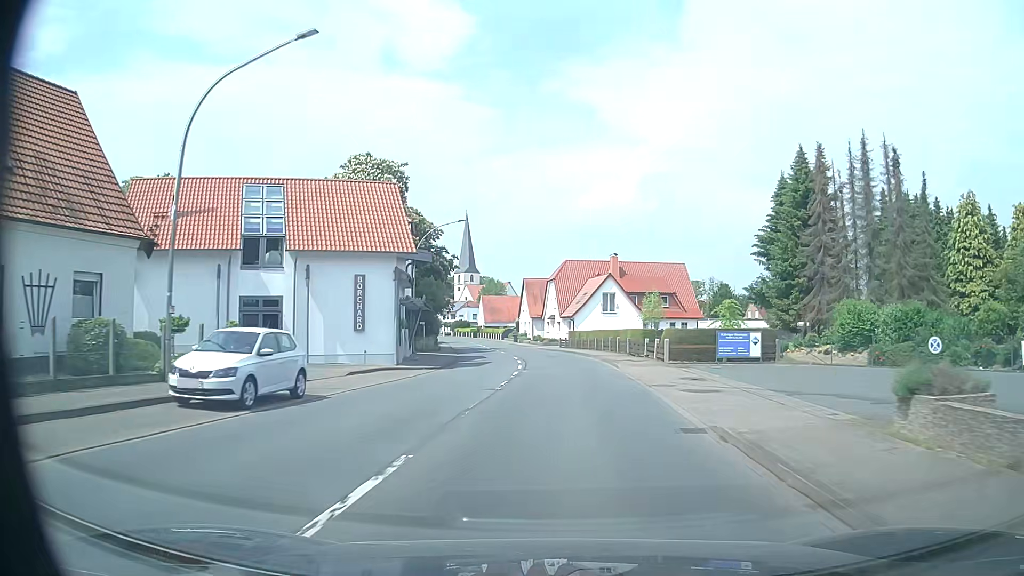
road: primary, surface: asphalt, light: Day
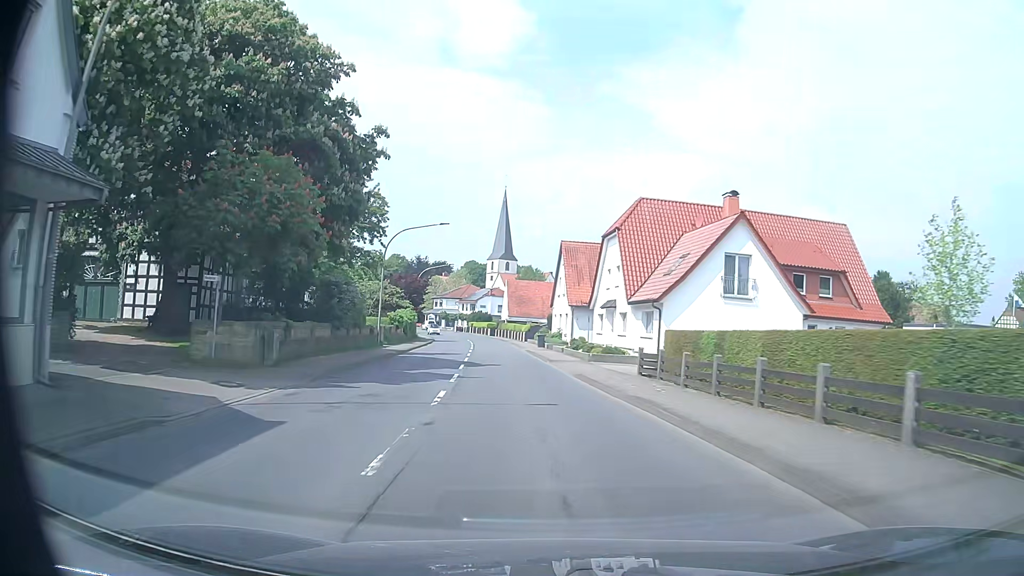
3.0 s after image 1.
(+0.2, +40.4) m; -3°
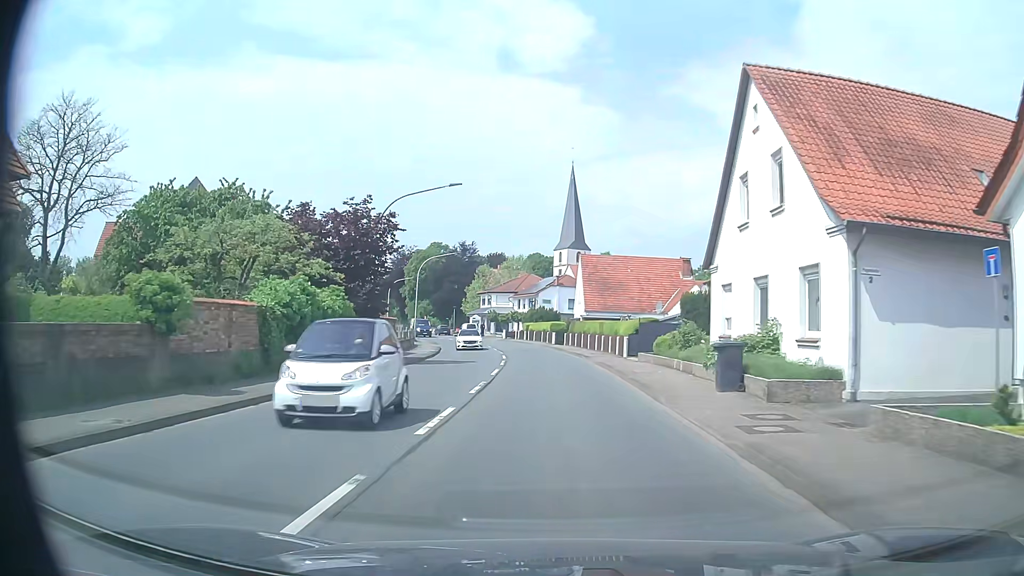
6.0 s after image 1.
(-2.7, +40.2) m; -6°
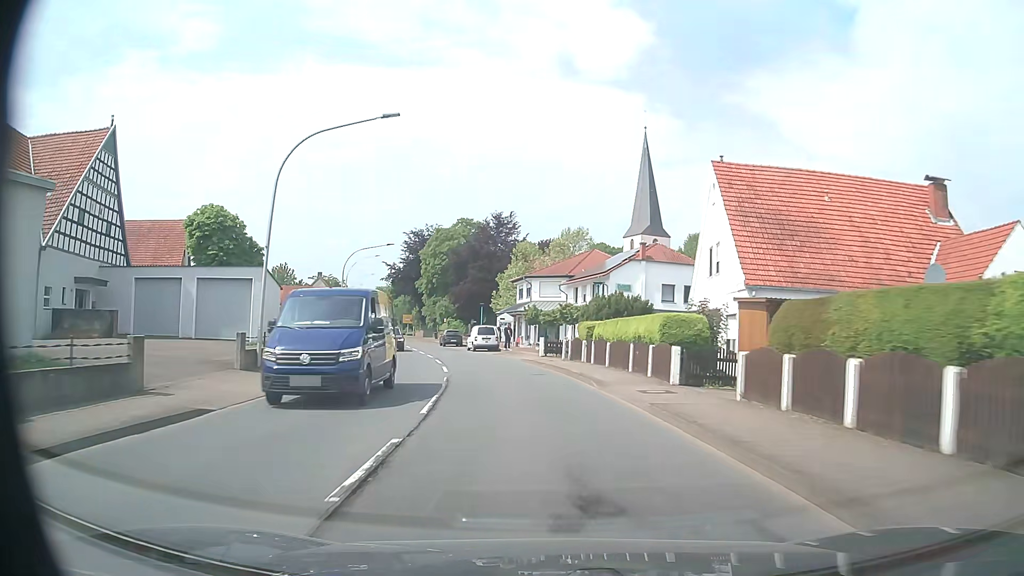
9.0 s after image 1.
(-1.0, +40.2) m; -5°
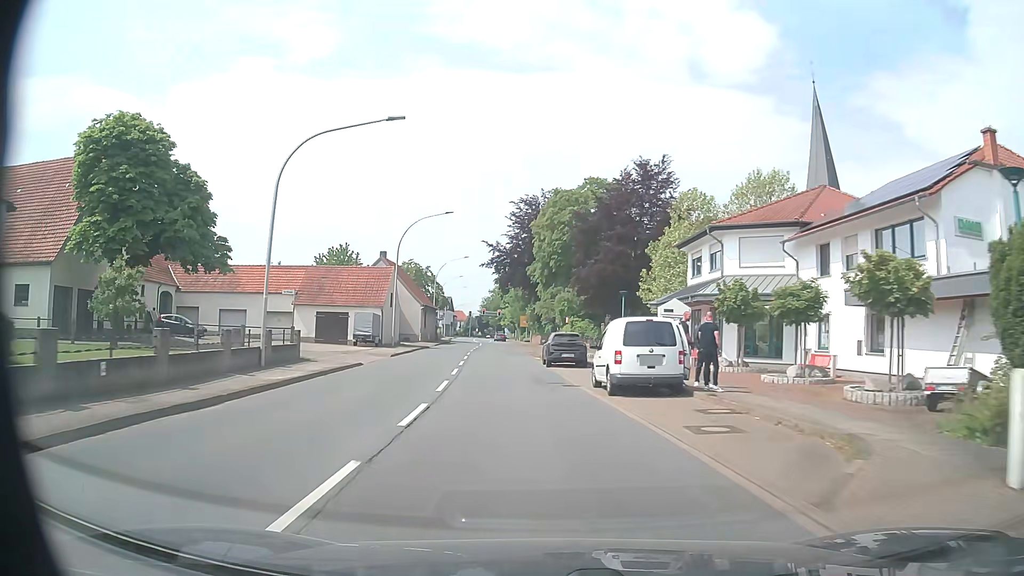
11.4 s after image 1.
(-3.3, +31.9) m; -11°
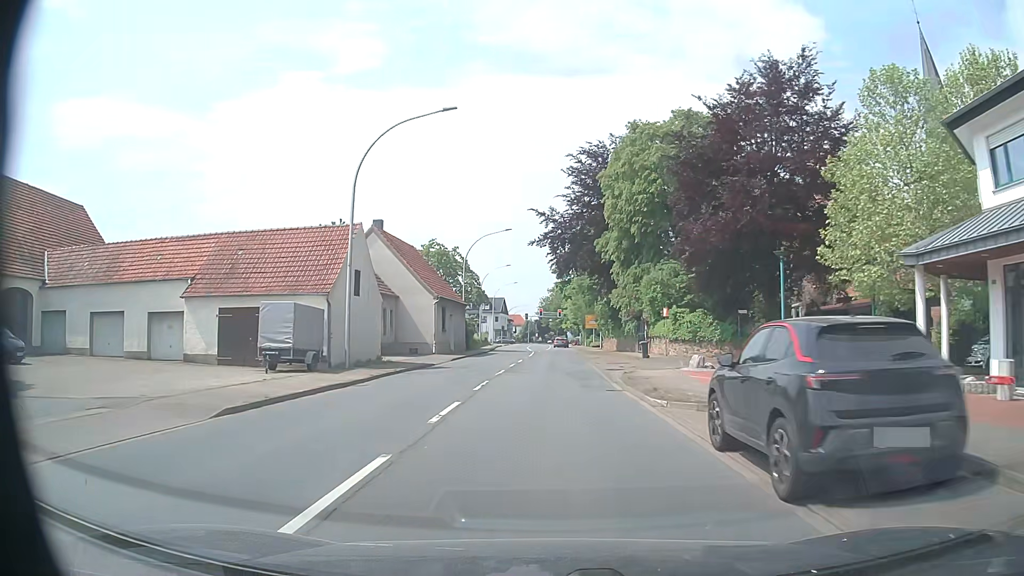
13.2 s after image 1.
(-1.4, +24.2) m; -6°
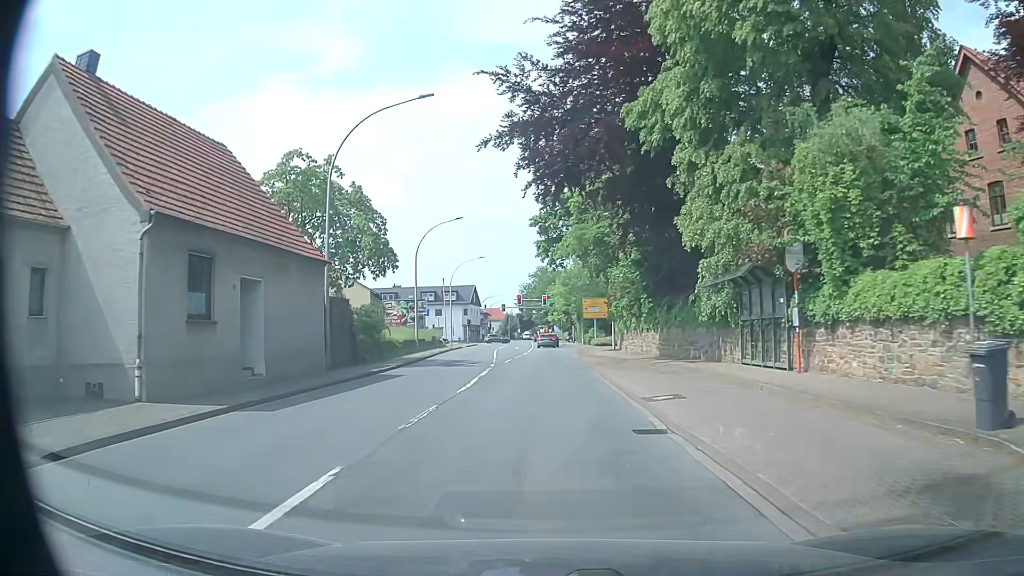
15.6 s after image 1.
(+0.6, +31.1) m; +2°
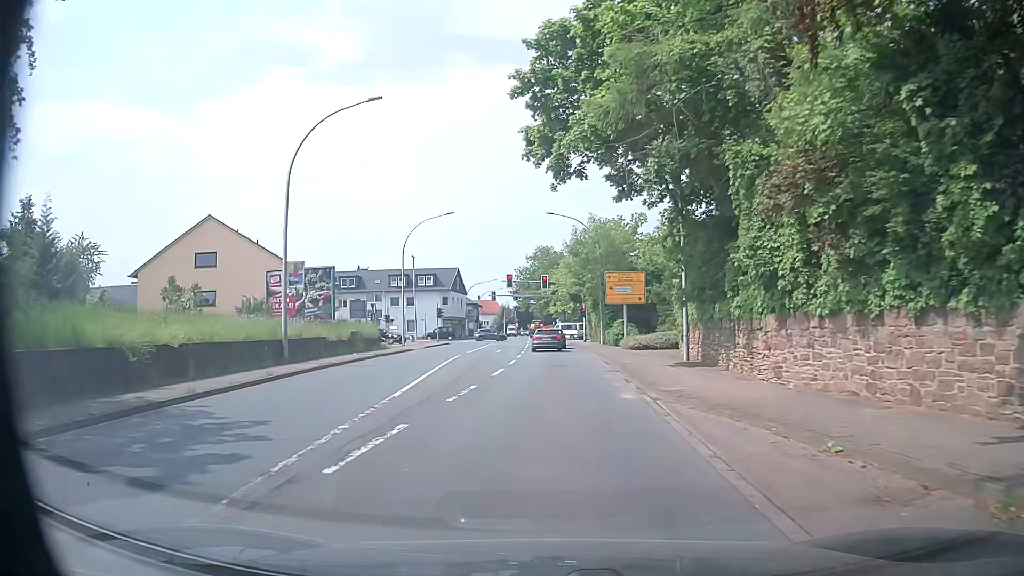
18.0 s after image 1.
(-0.2, +25.3) m; -1°
(0, +10) (0, +20) (0, +30) (0, +40) (0, +50) (0, +60) (0, +70) (0, +80) (0, +90) (0, +100) m
